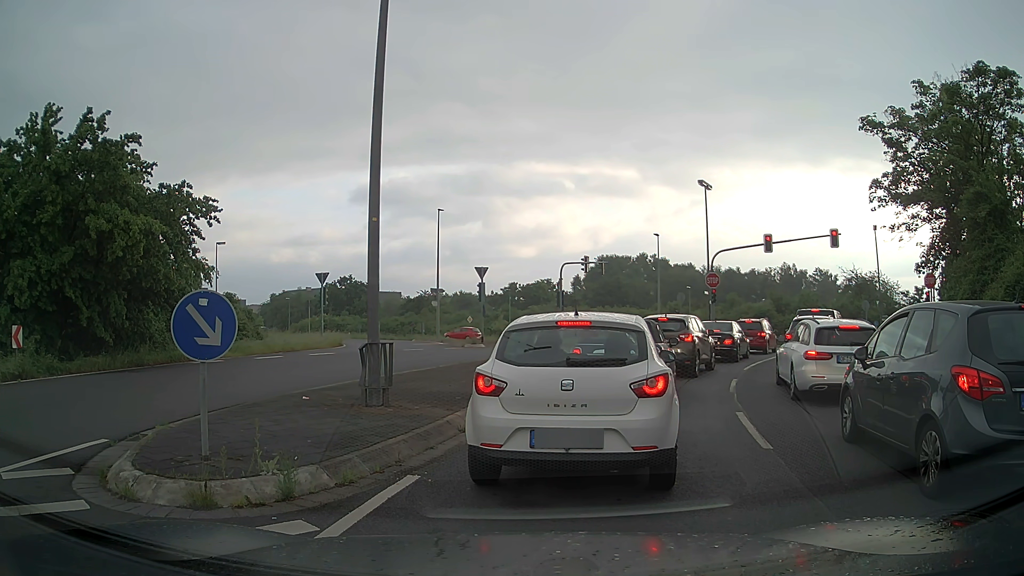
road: unclassified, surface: asphalt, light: Day
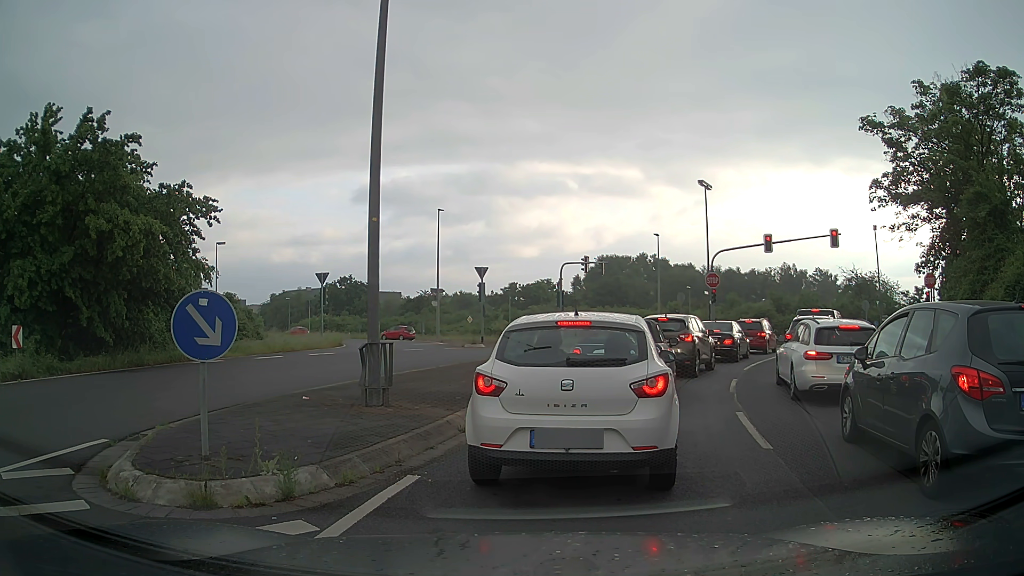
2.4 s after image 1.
(0.0, 0.0) m; 0°
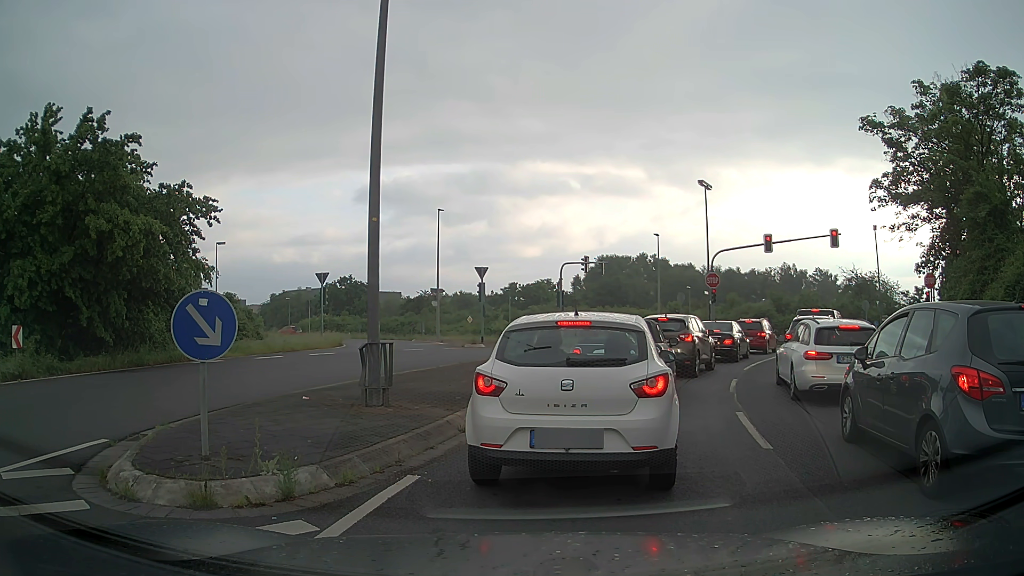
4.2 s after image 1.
(0.0, 0.0) m; 0°
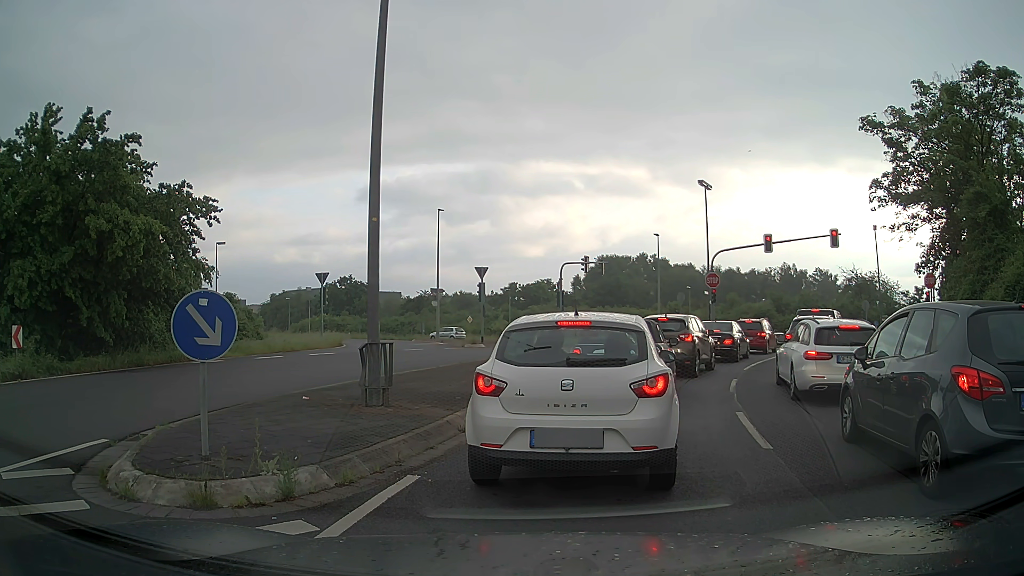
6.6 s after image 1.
(0.0, 0.0) m; 0°
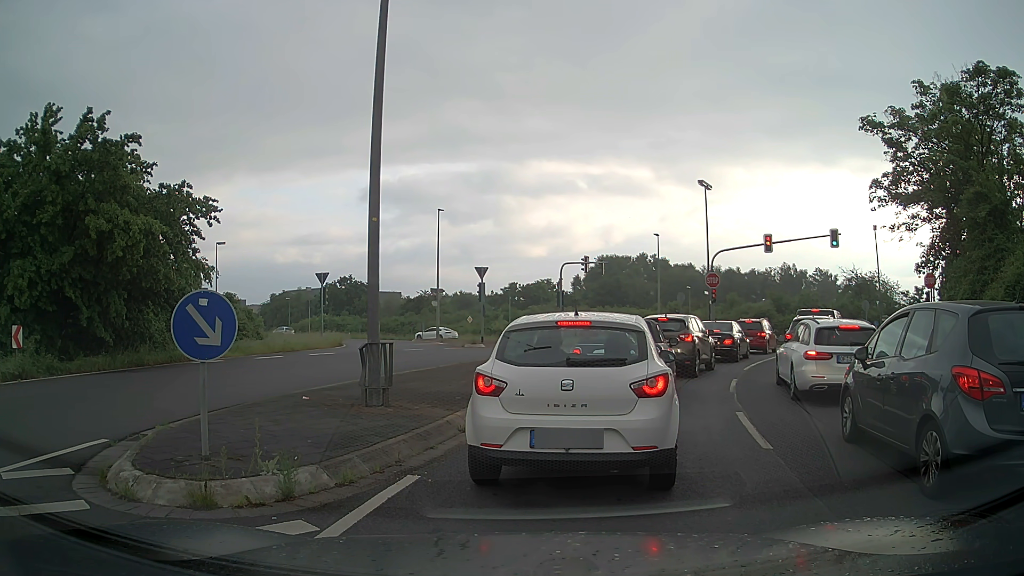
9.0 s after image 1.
(0.0, 0.0) m; 0°
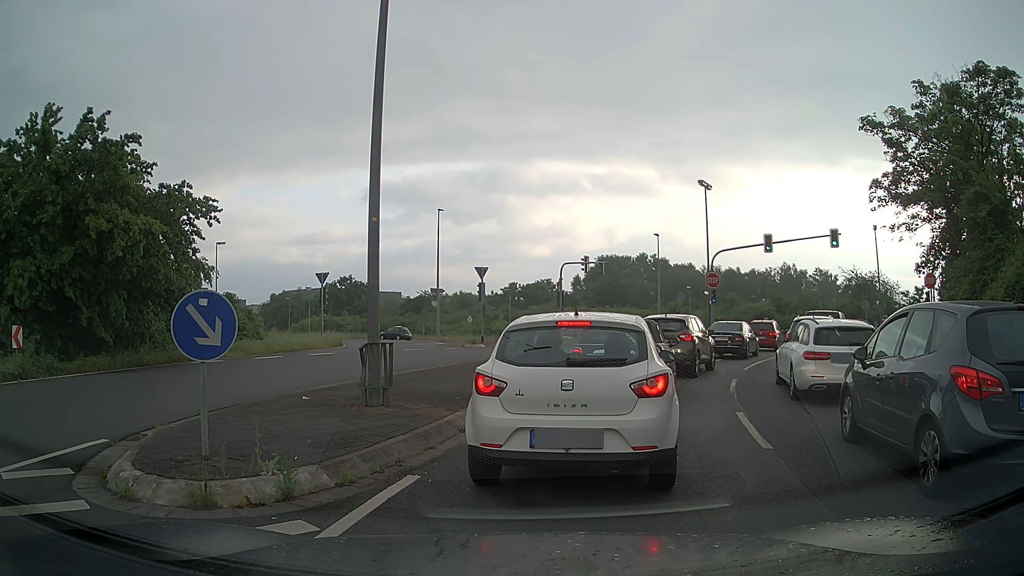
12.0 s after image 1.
(0.0, 0.0) m; 0°
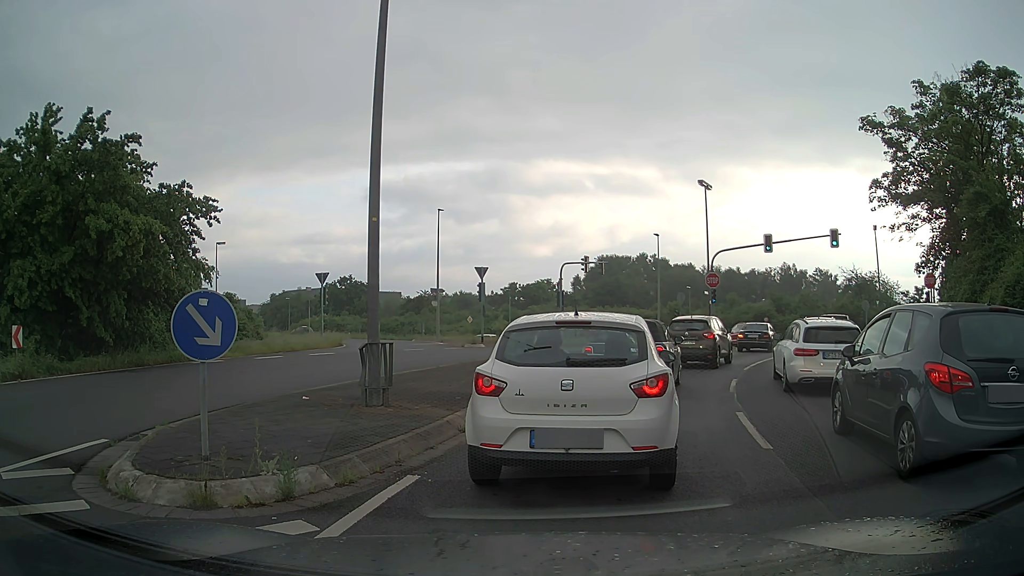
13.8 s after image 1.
(0.0, 0.0) m; 0°
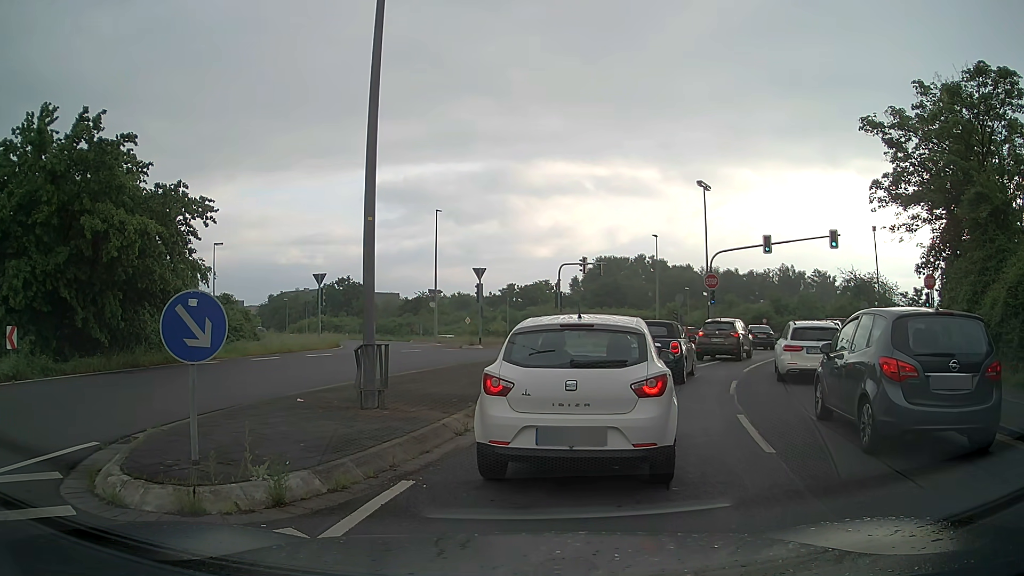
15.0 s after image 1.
(0.0, +0.1) m; 0°
(+1, +10) (+5, +19) (+9, +28) (+14, +37) (+17, +46) (+13, +56) (+6, +63) (-2, +69) (-10, +75) (-18, +81) m
